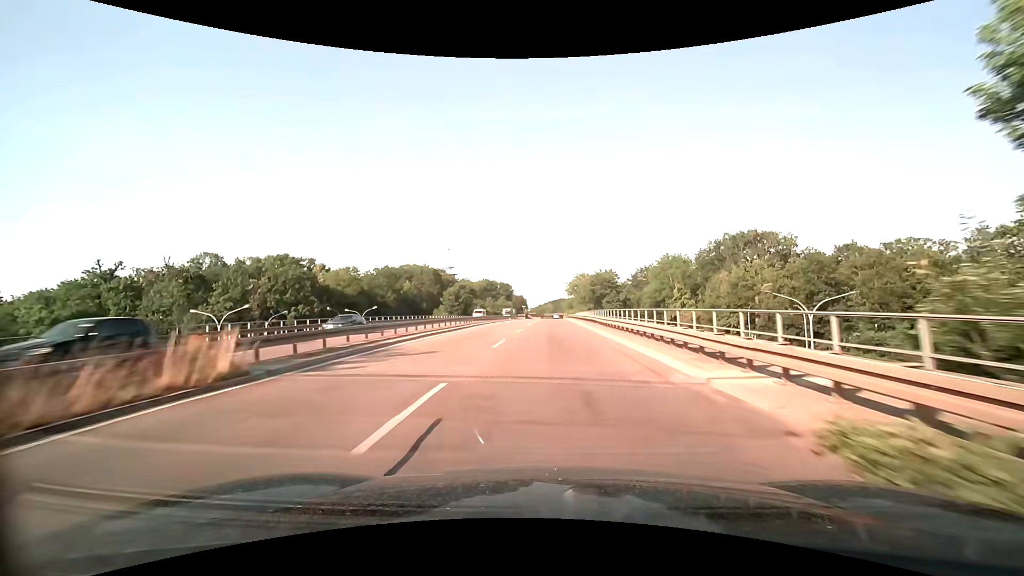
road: trunk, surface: asphalt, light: Day
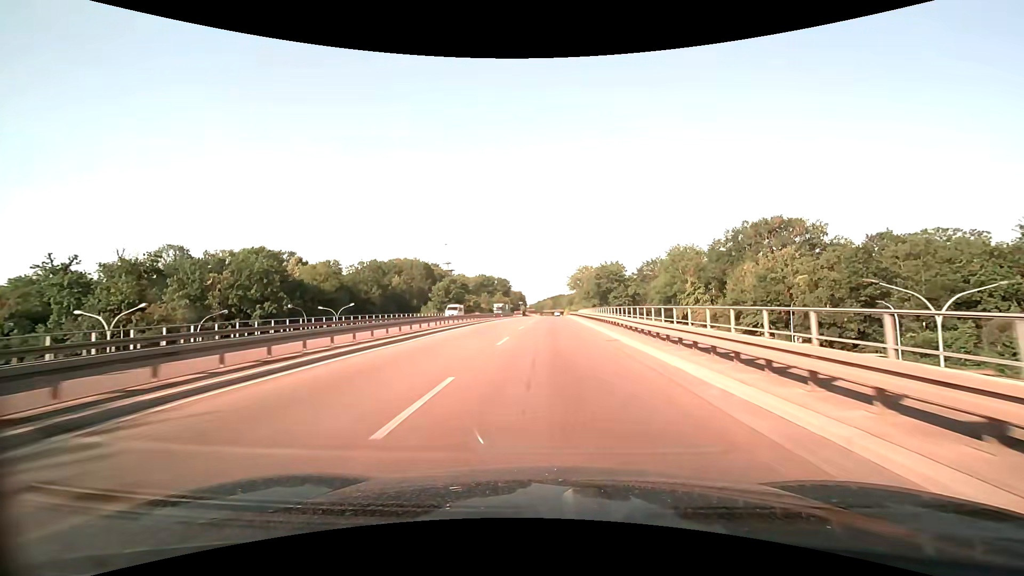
(0.0, +11.5) m; 0°
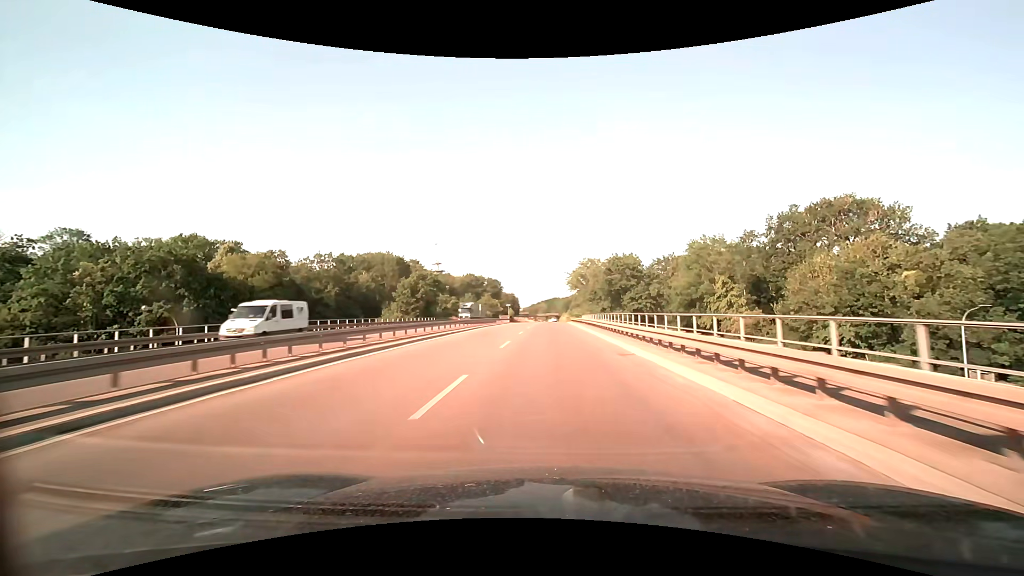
(0.0, +23.0) m; 0°
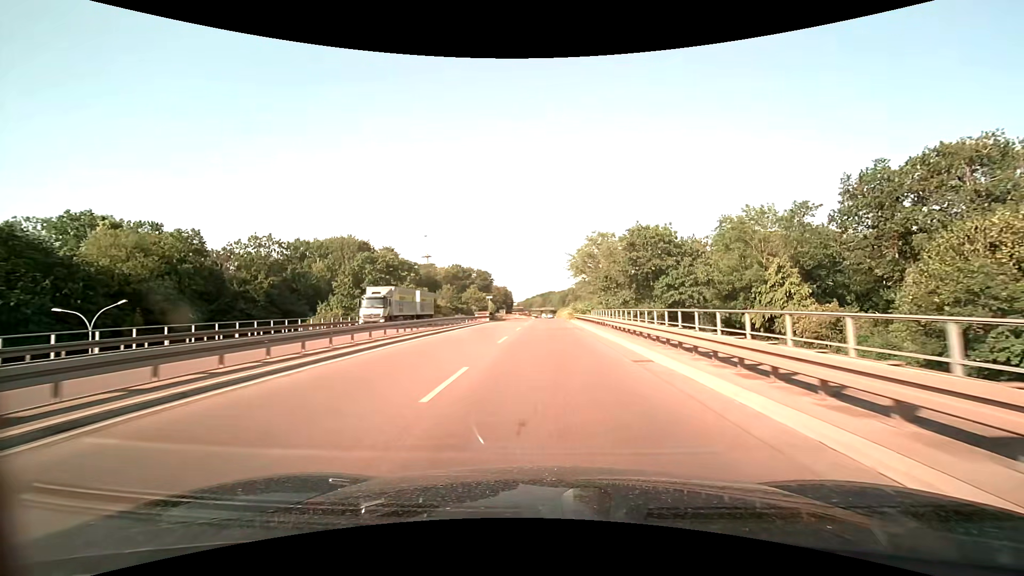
(+0.2, +23.0) m; +1°
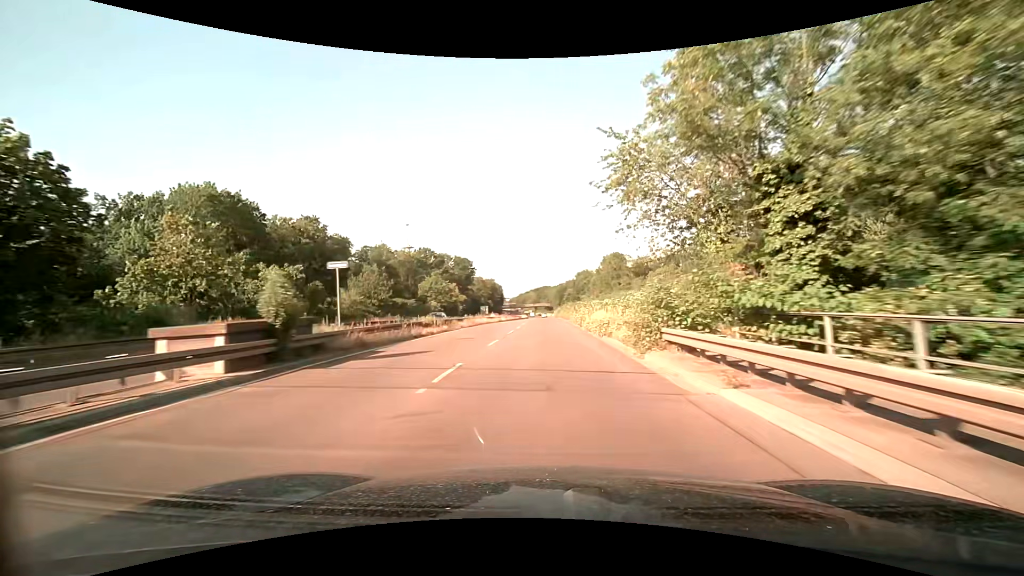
(+0.3, +46.4) m; +1°
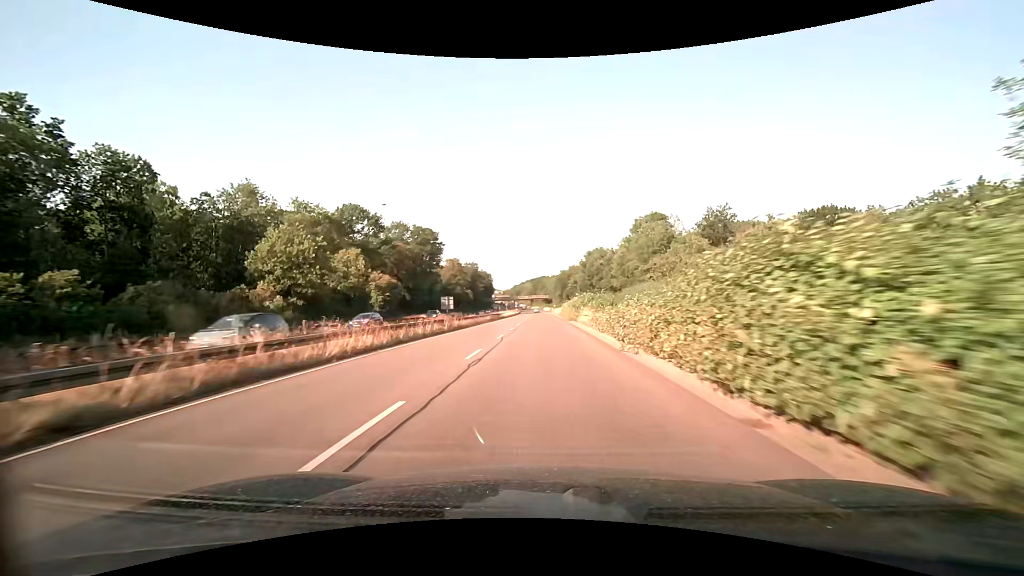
(+0.2, +58.5) m; 0°
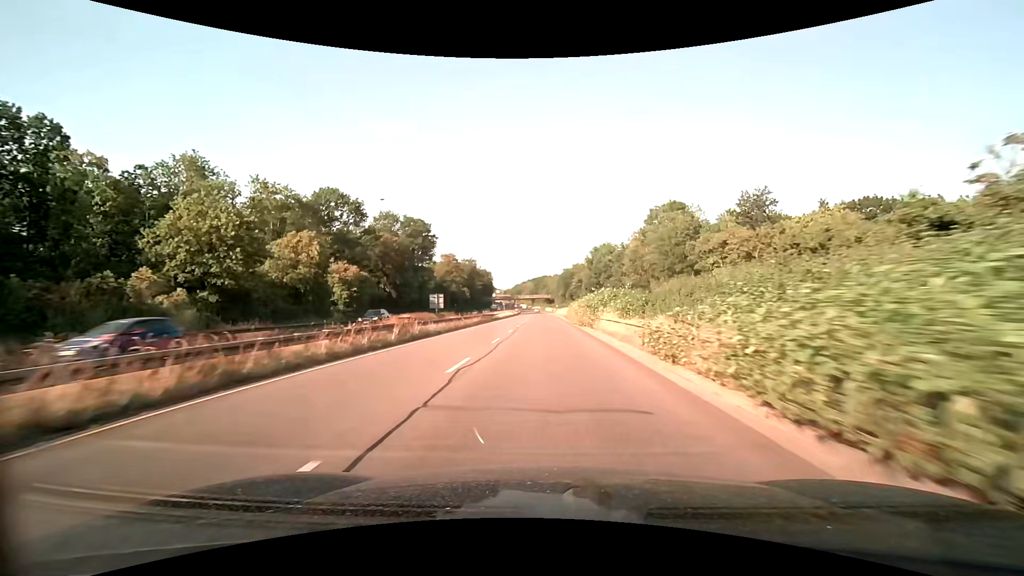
(0.0, +11.8) m; 0°
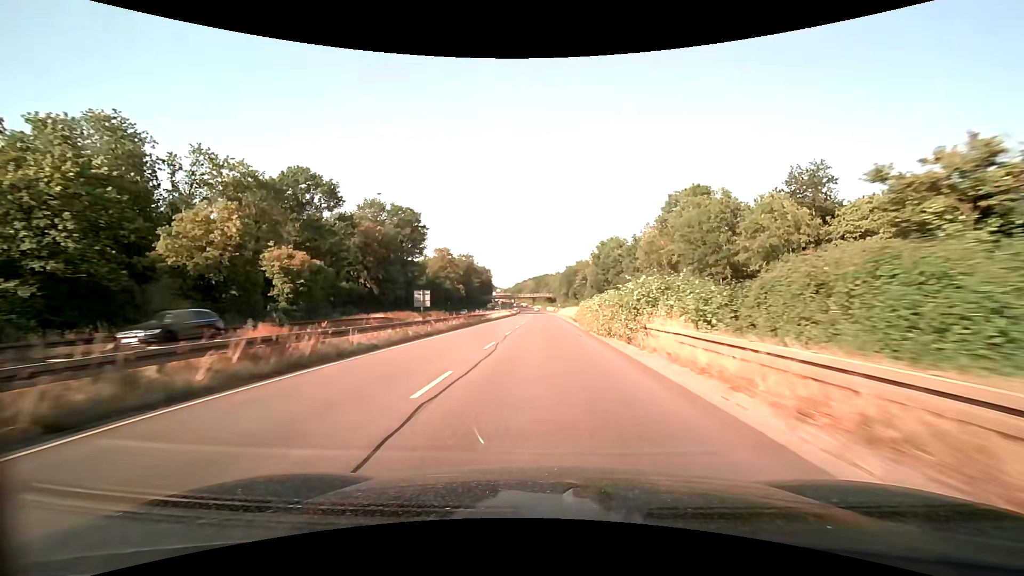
(-0.1, +11.9) m; 0°
(0, +10) (0, +20) (0, +30) (0, +40) (0, +50) (0, +60) (0, +70) (0, +80) (0, +90) (0, +100) m
